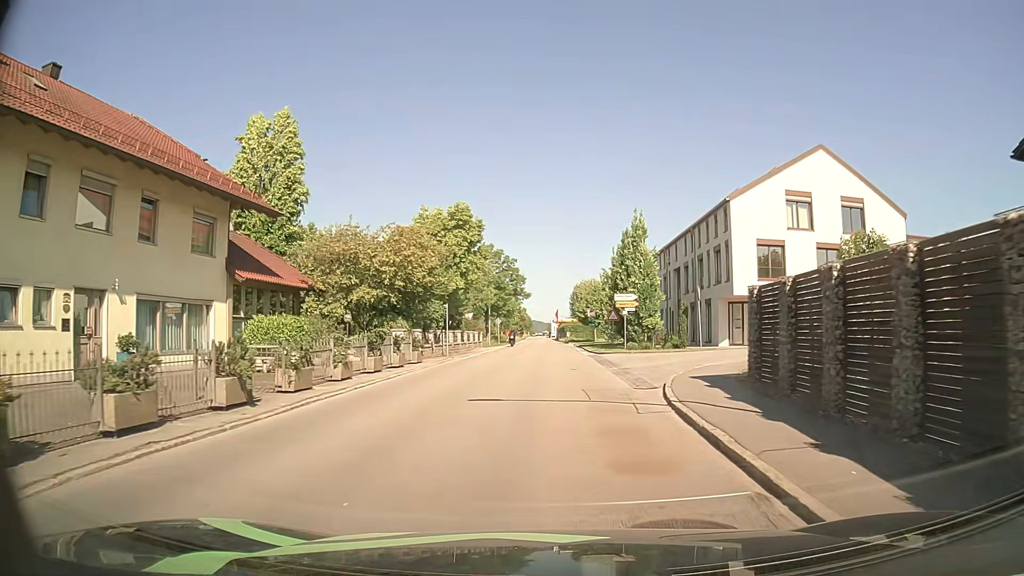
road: secondary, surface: asphalt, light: Day
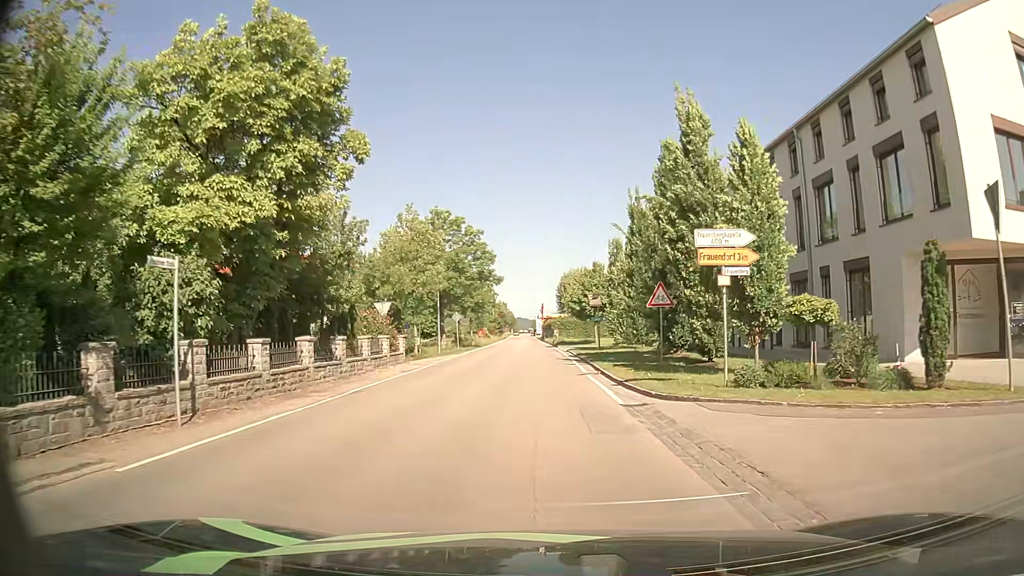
(+0.7, +24.1) m; +1°
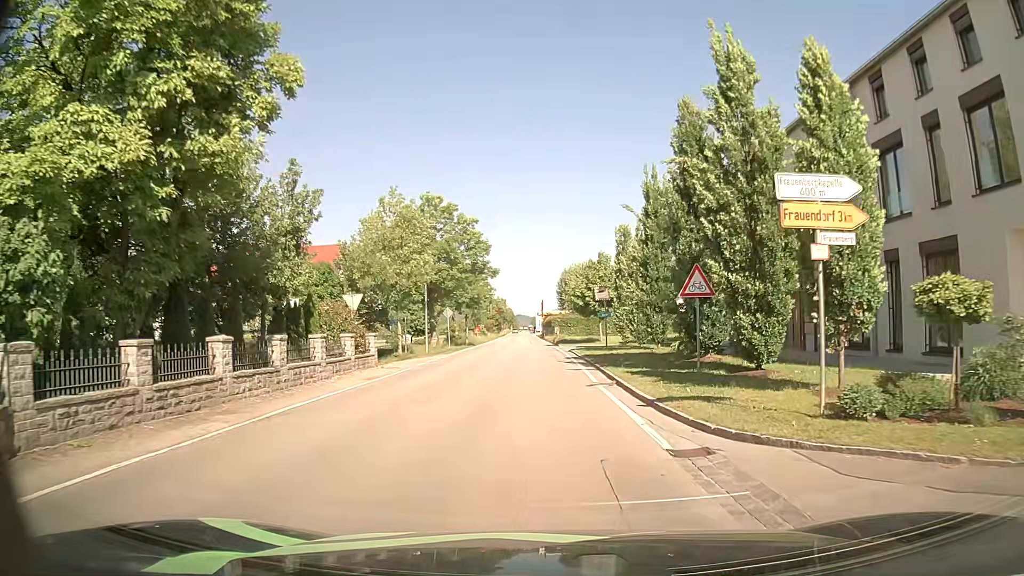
(+0.1, +5.0) m; +1°
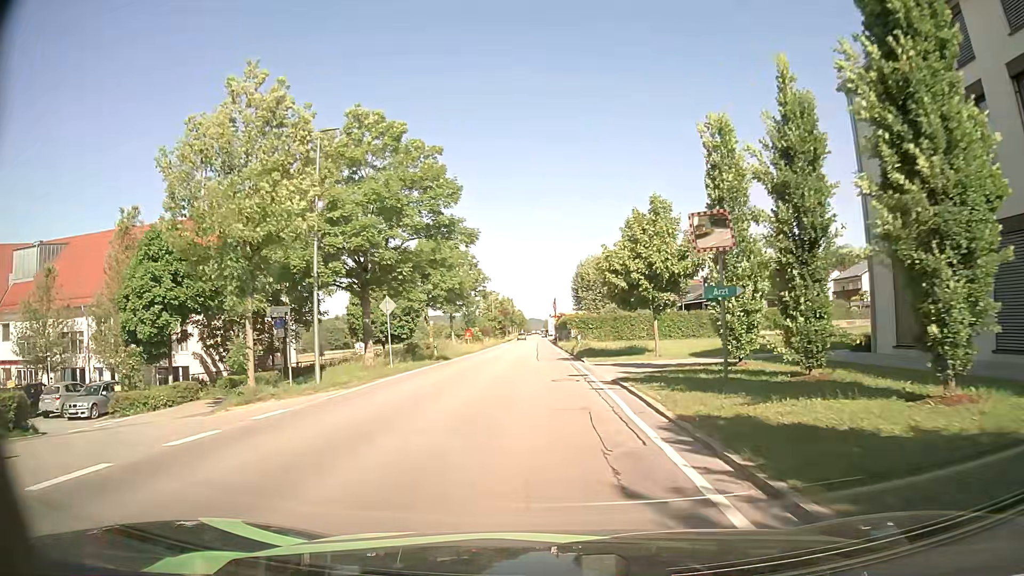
(-0.1, +22.3) m; -1°
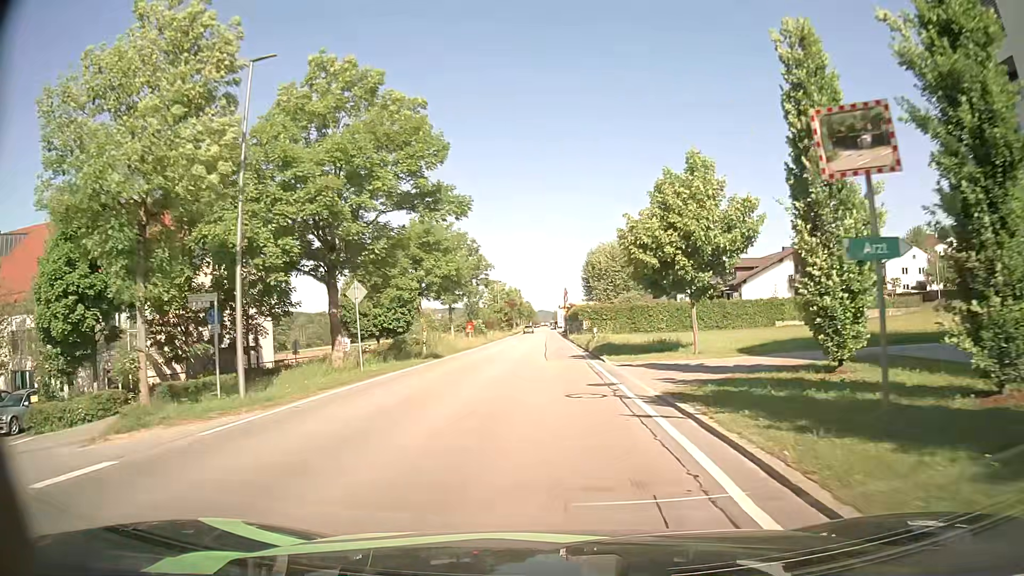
(-0.1, +6.1) m; -1°
(0, +10) (0, +20) (-1, +30) (-1, +40) (-1, +50) (-1, +60) (-1, +70) (-1, +80) (-1, +90) (-1, +100) m
